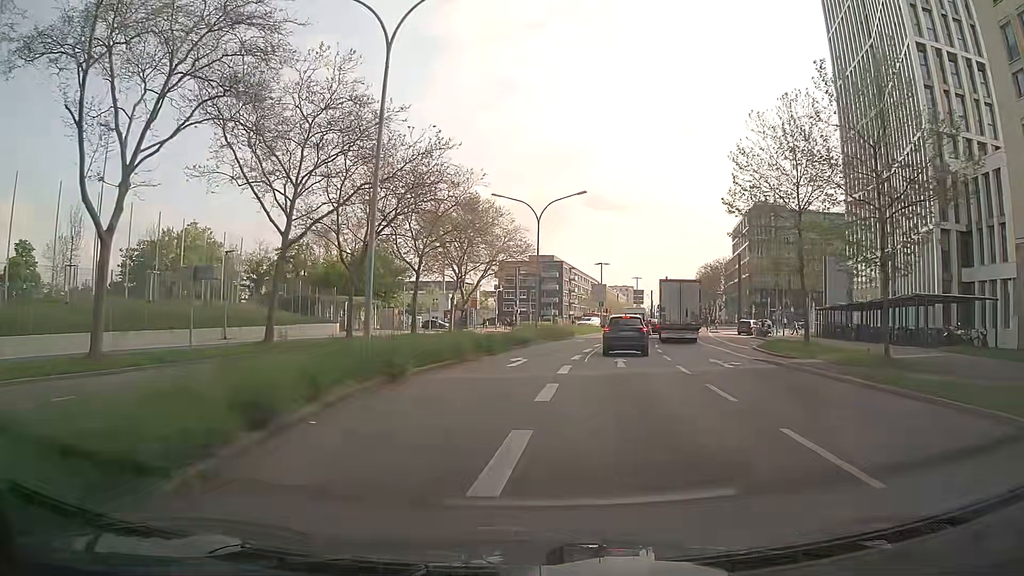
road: secondary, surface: asphalt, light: Day
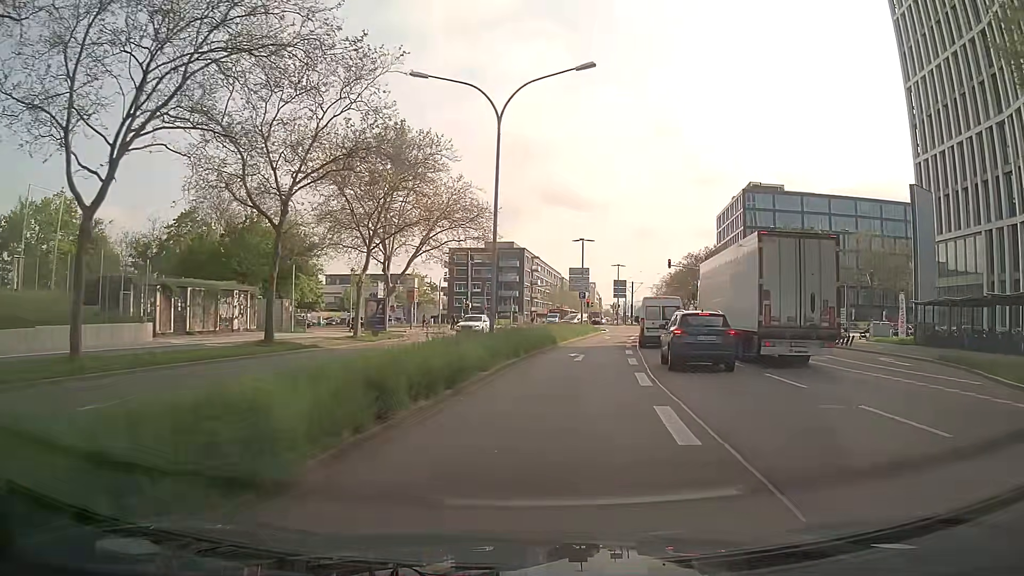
(+0.1, +22.9) m; +4°
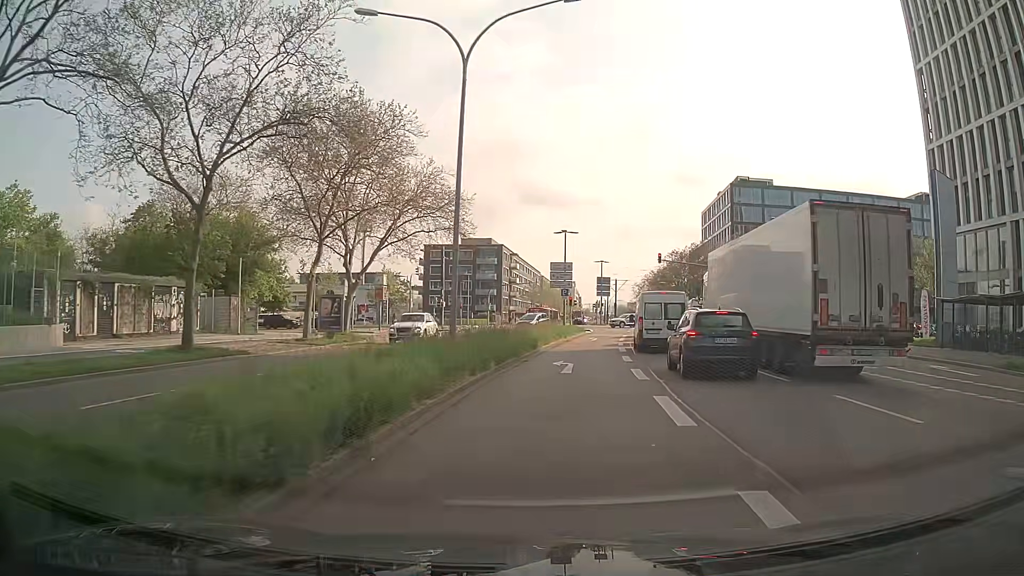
(+0.1, +5.3) m; +1°
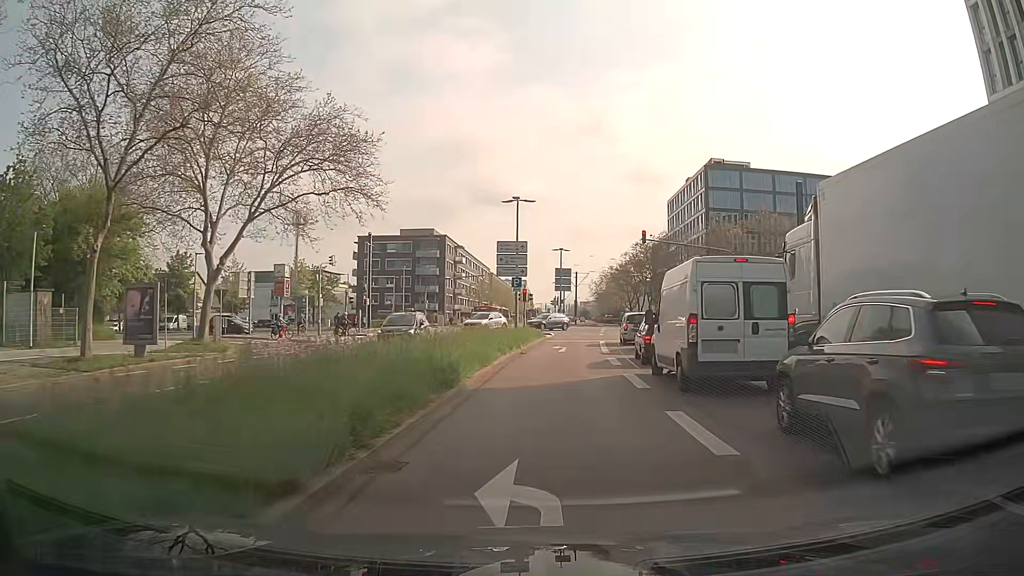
(+0.6, +15.0) m; +4°
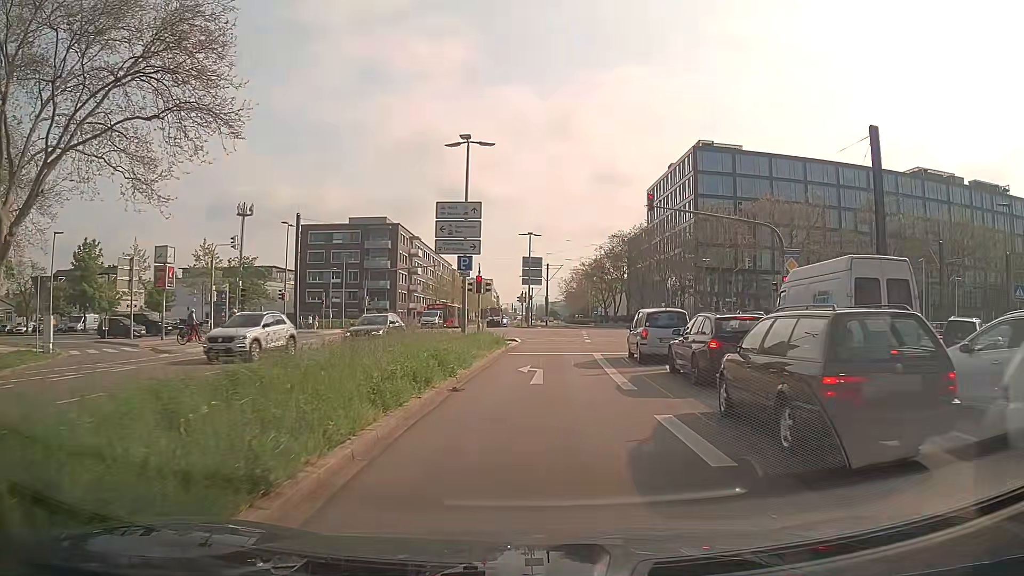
(+0.4, +13.5) m; +4°
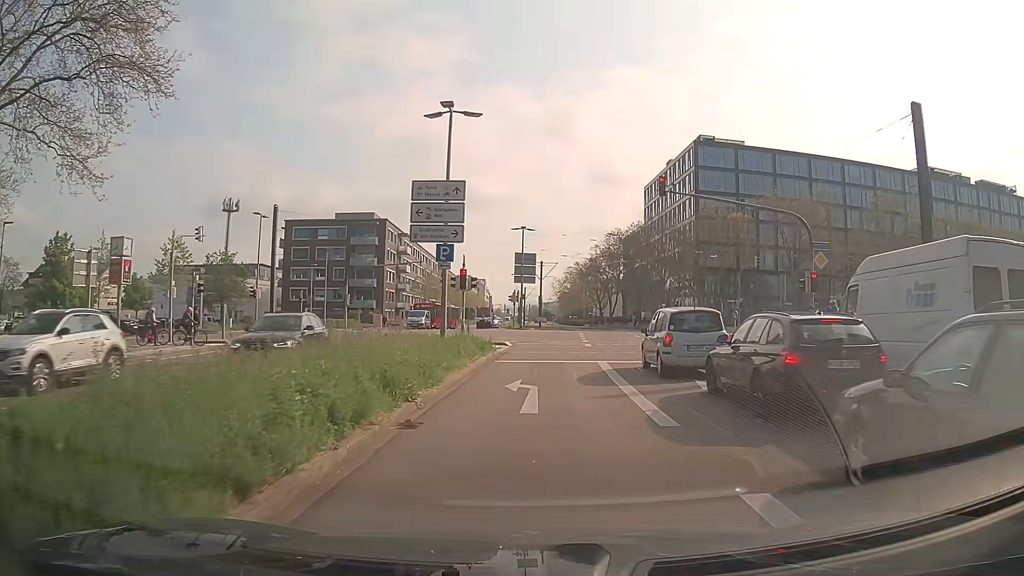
(0.0, +4.2) m; +2°
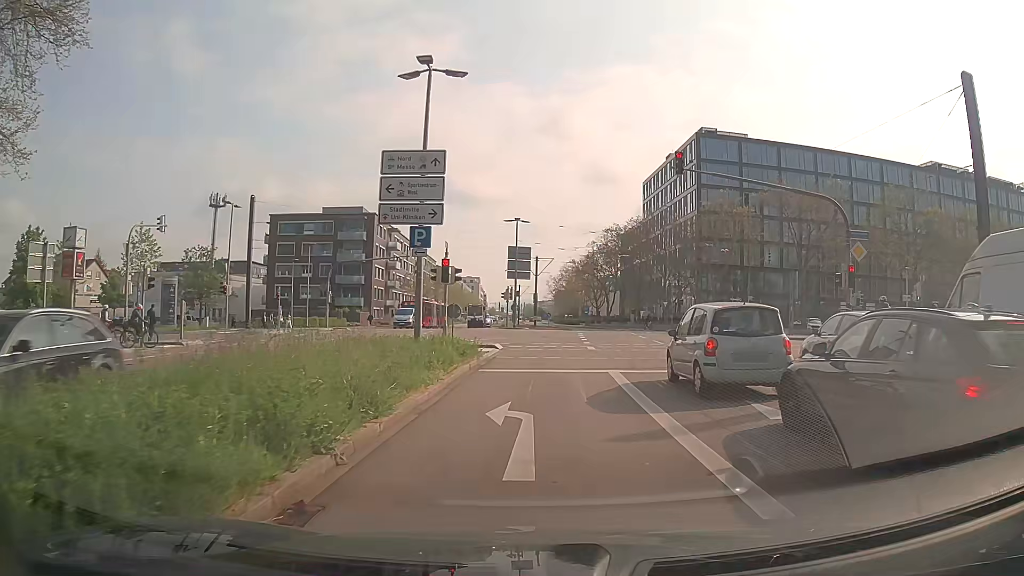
(-0.1, +4.0) m; -2°
